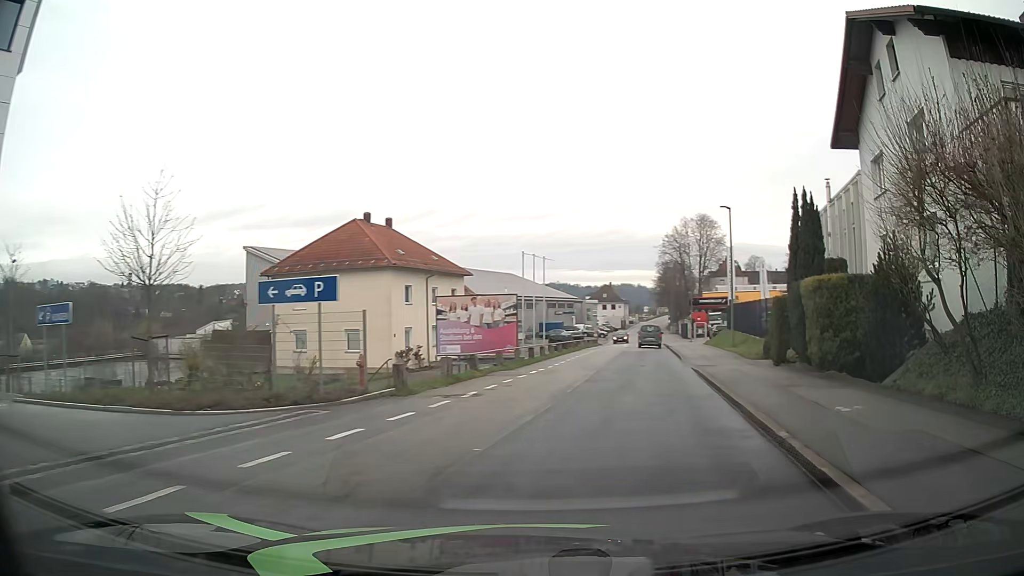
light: Day
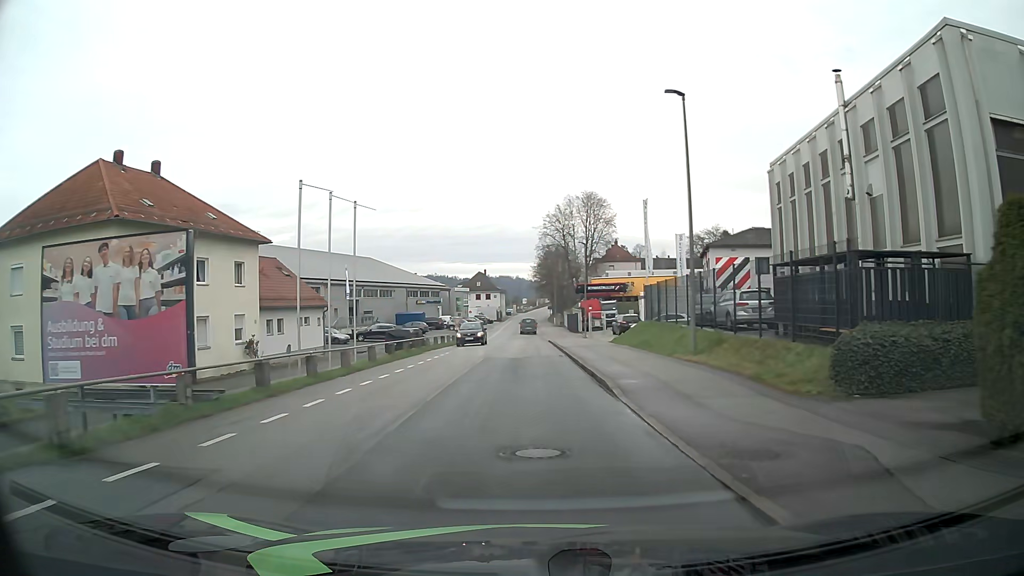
(+2.7, +19.2) m; +9°
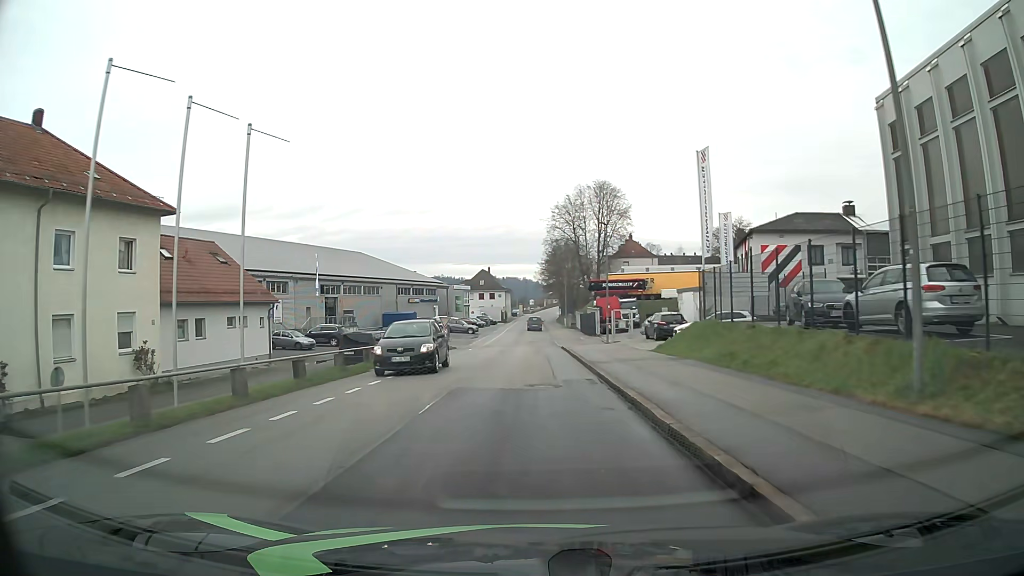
(-0.1, +12.1) m; -1°
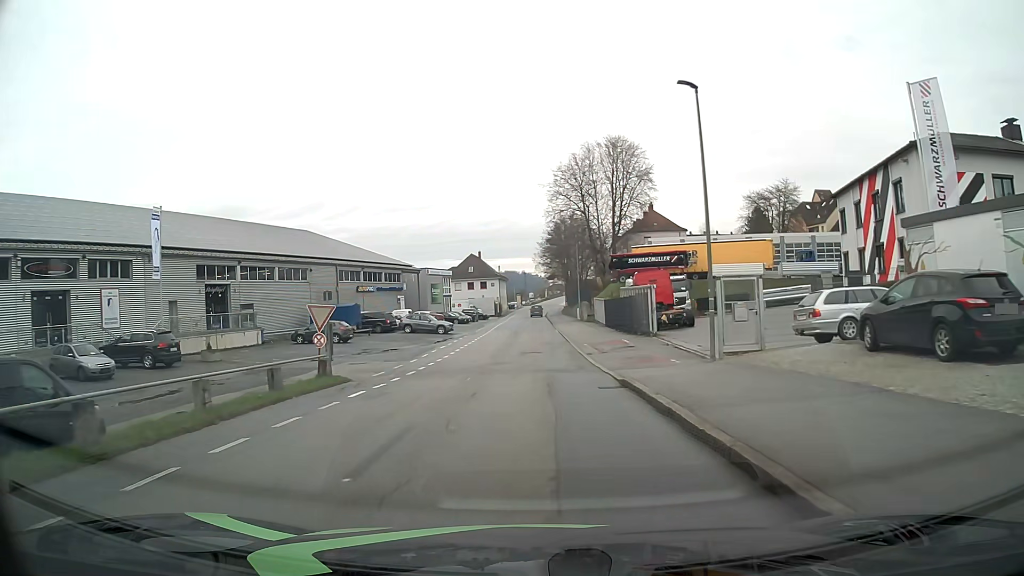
(0.0, +26.6) m; 0°
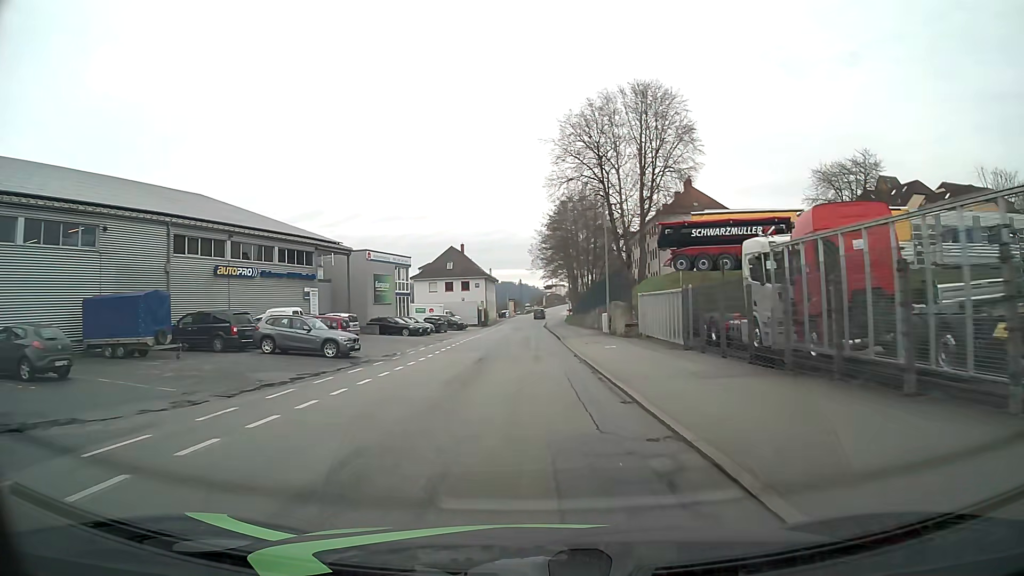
(+0.3, +29.1) m; +1°
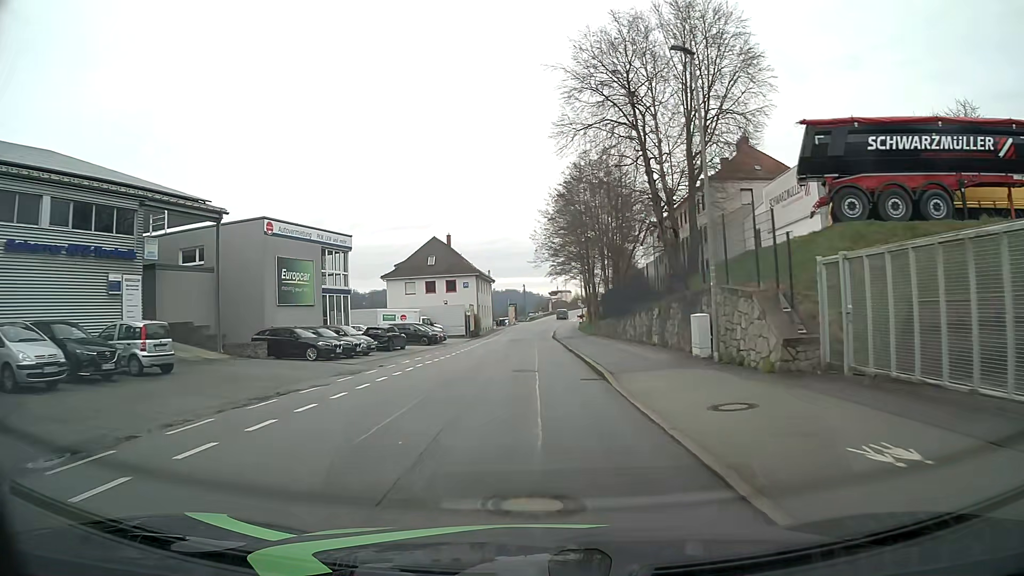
(0.0, +22.4) m; -1°
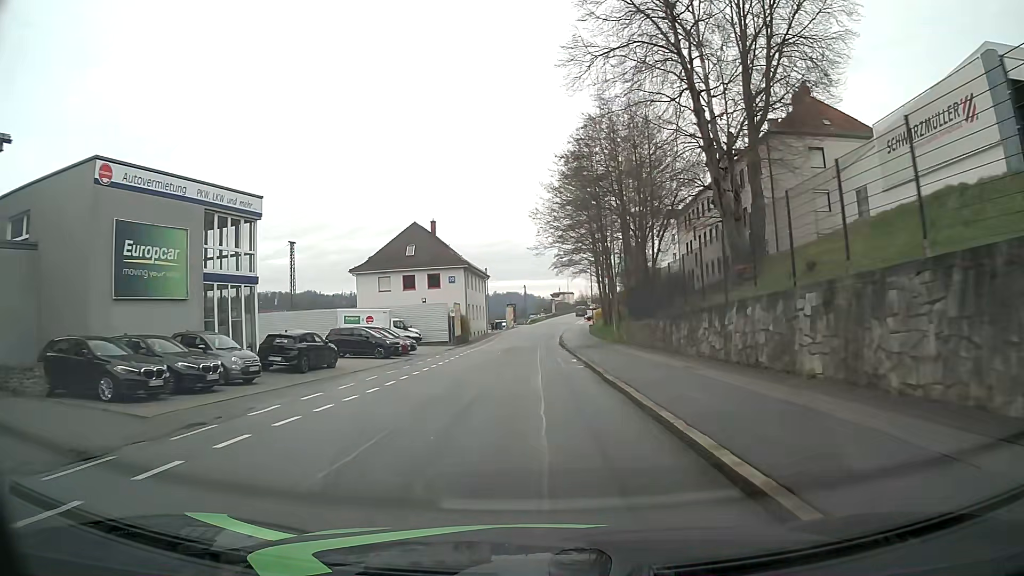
(0.0, +14.9) m; 0°
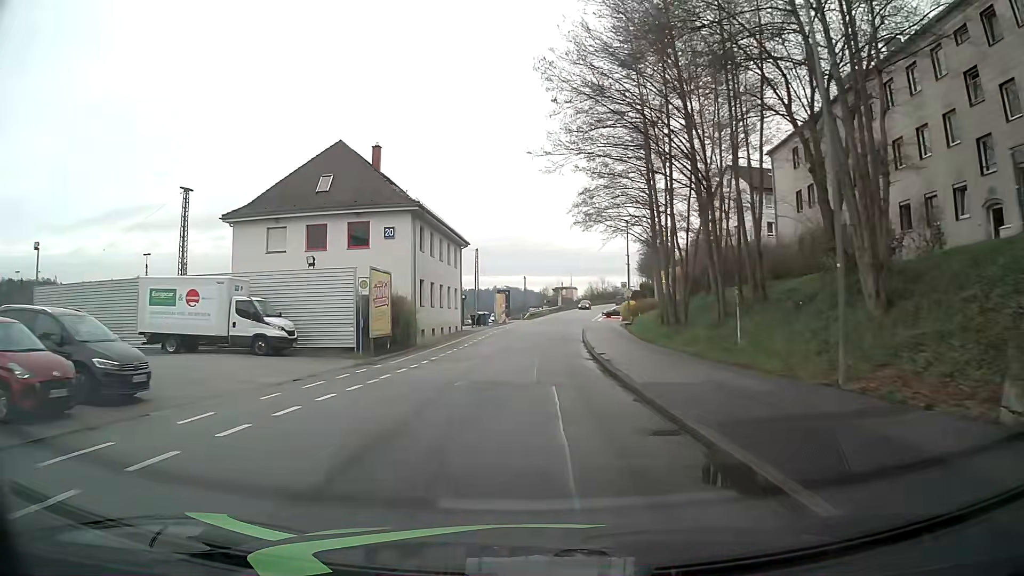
(-0.1, +30.0) m; 0°
(0, +10) (0, +20) (+1, +30) (+1, +40) (+2, +50) (+3, +60) (+4, +70) (+5, +80) (+6, +90) (+8, +100) m
